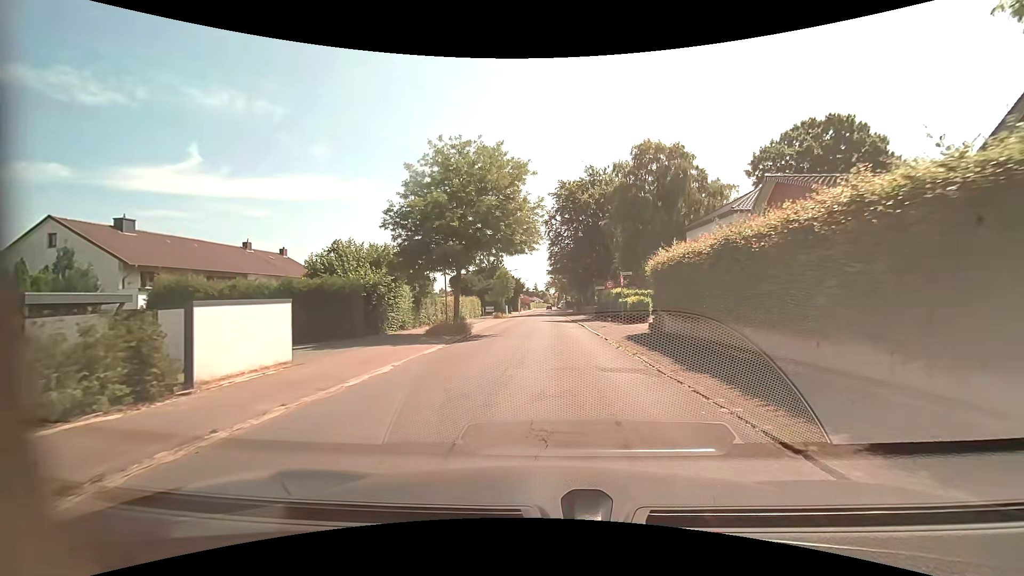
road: residential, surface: asphalt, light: Day
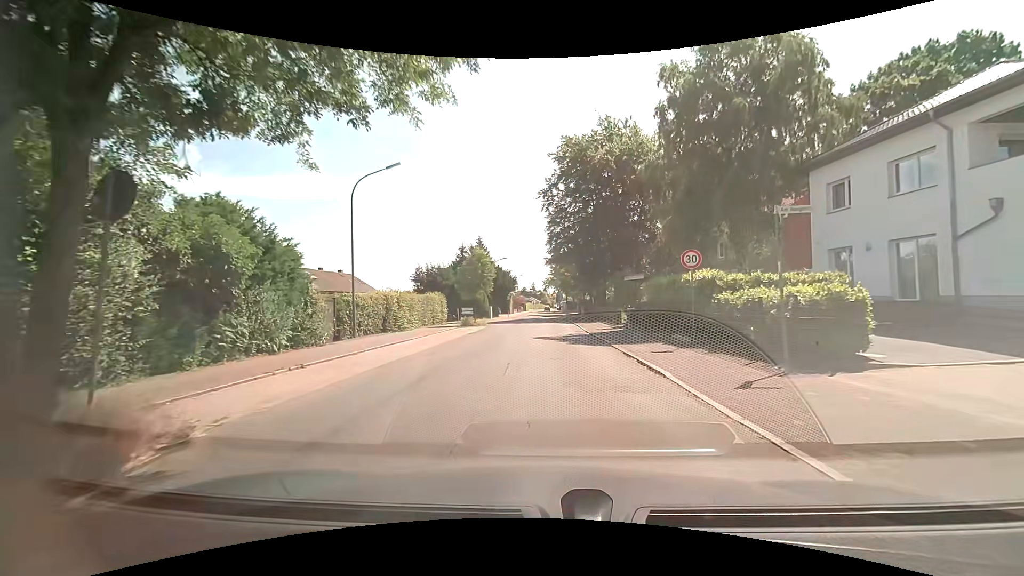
(+0.1, +20.7) m; 0°
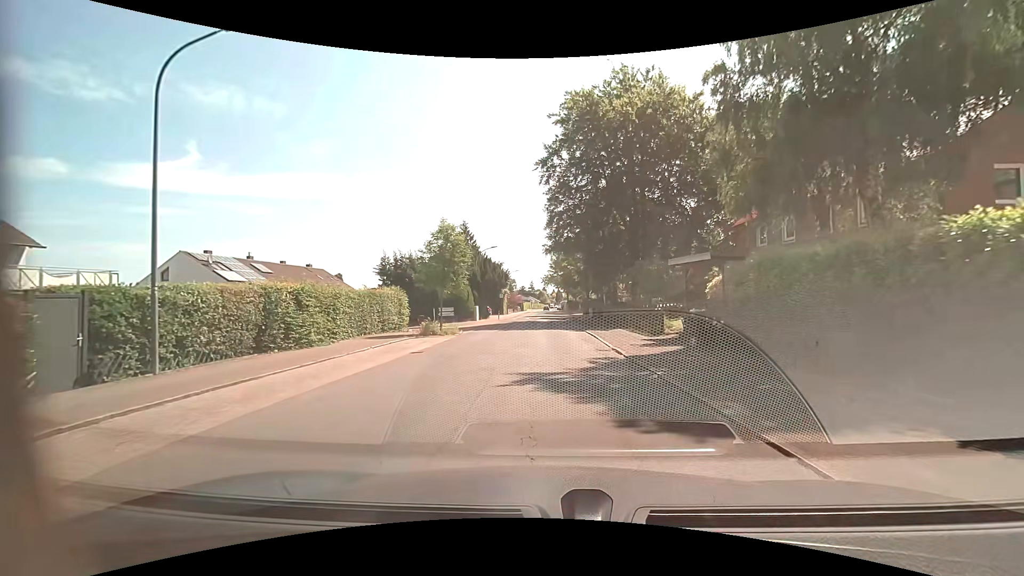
(0.0, +11.8) m; 0°
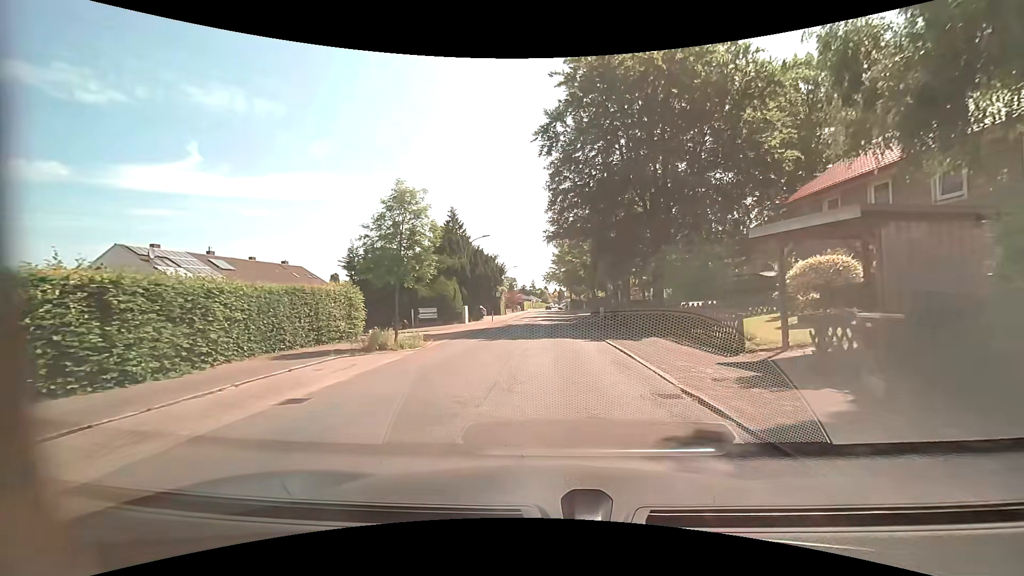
(0.0, +8.0) m; 0°
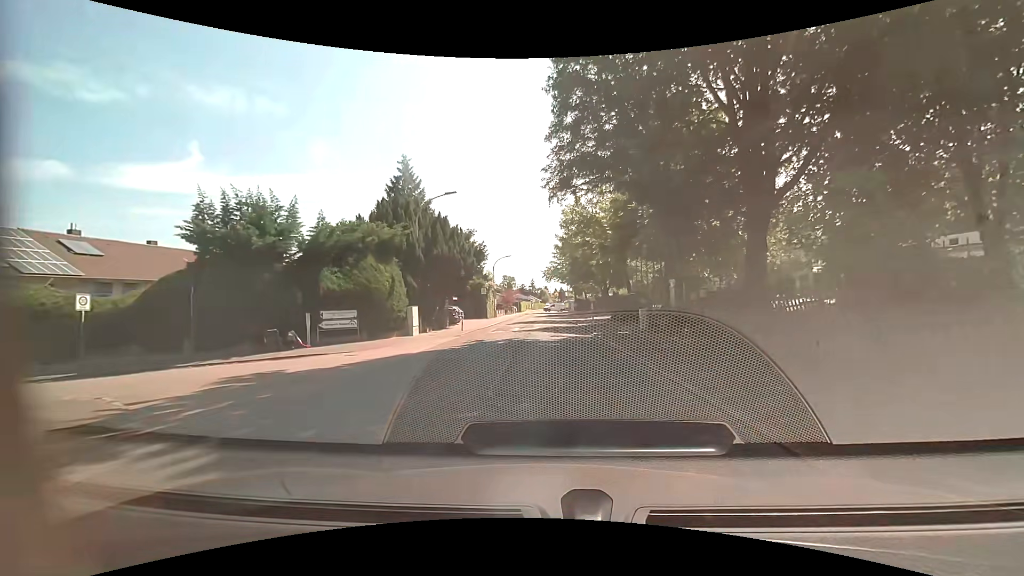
(0.0, +16.7) m; 0°
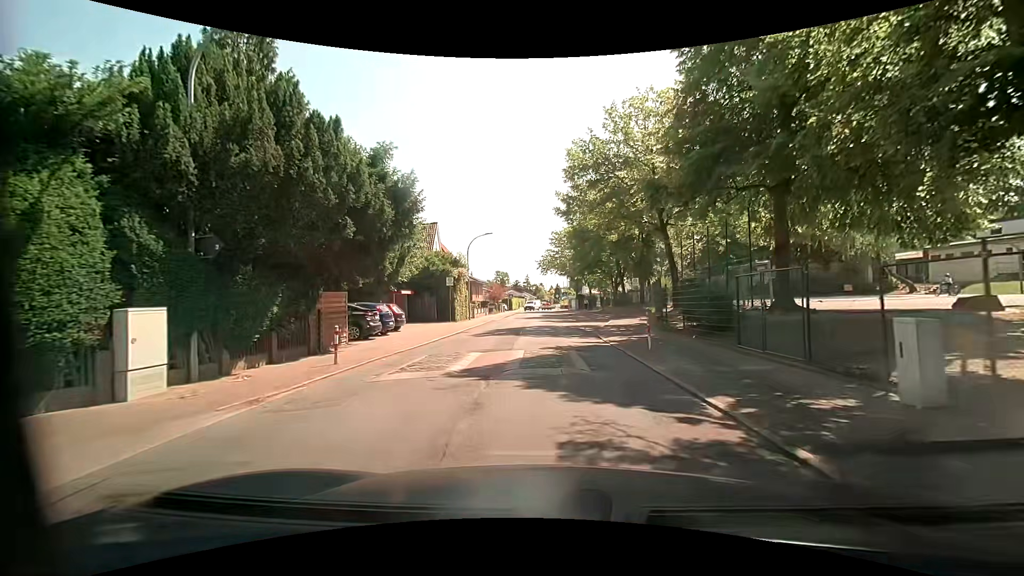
(0.0, +17.0) m; +1°
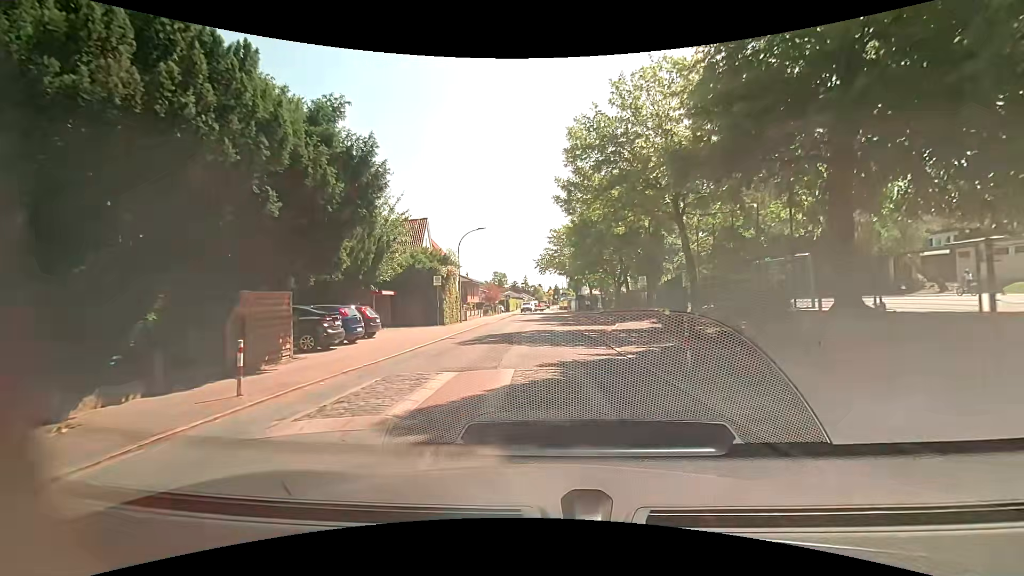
(0.0, +3.6) m; 0°
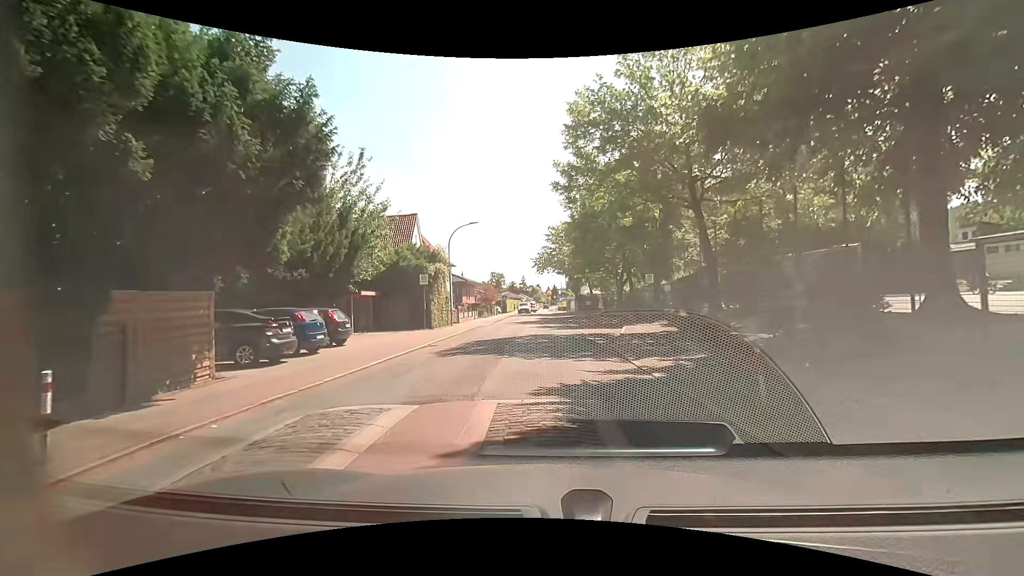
(0.0, +3.1) m; 0°
(0, +10) (0, +20) (0, +30) (0, +40) (0, +50) (0, +60) (0, +70) (0, +80) (0, +90) (0, +100) m
